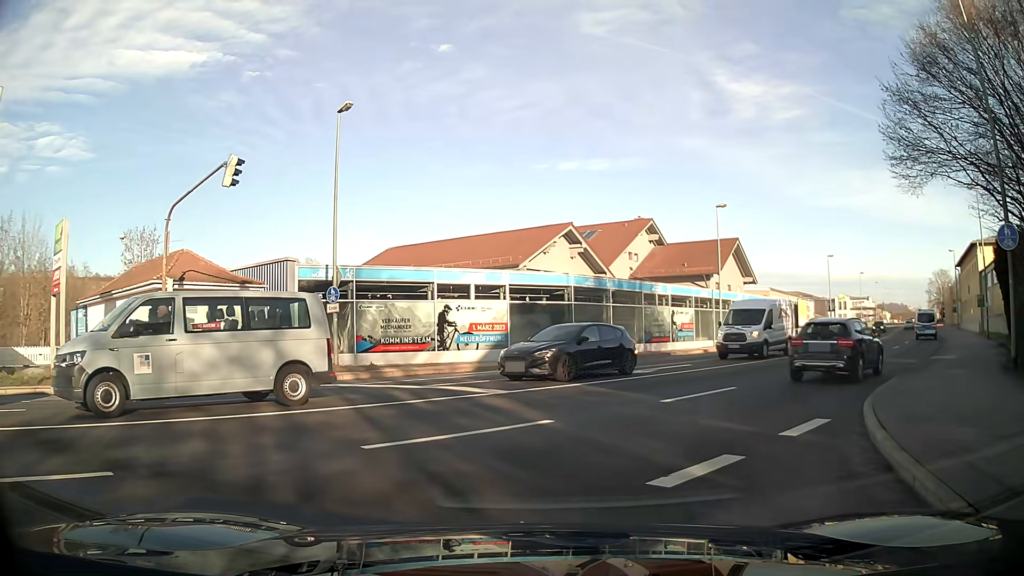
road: tertiary_link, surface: asphalt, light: Day
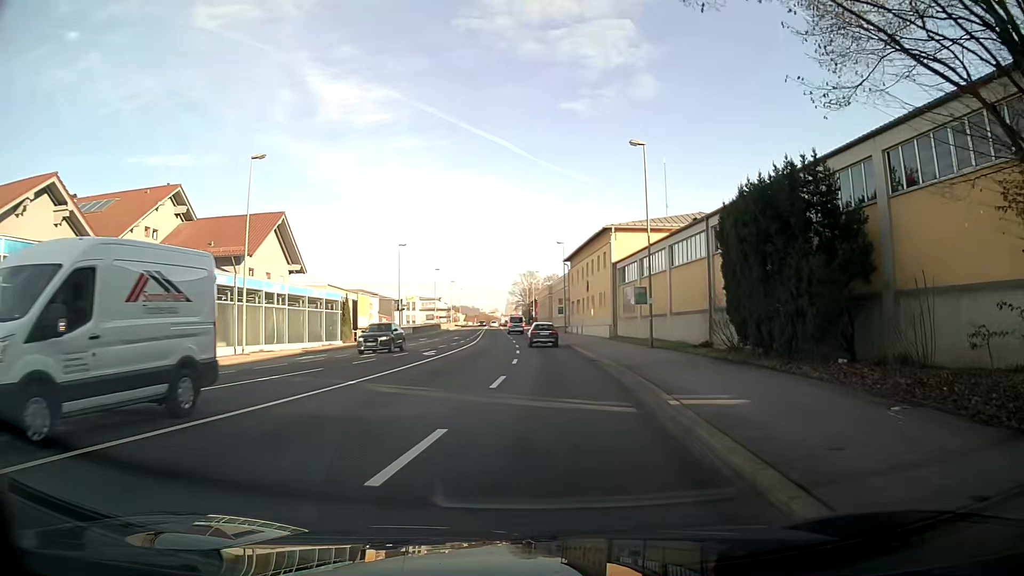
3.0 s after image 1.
(+5.4, +14.2) m; +36°
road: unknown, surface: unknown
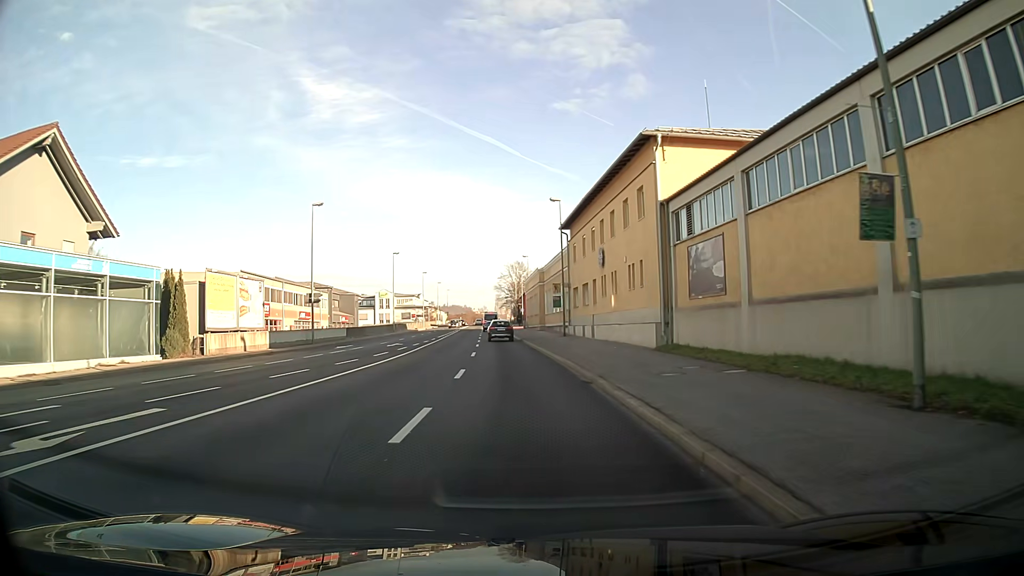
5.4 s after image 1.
(+0.5, +25.7) m; 0°
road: primary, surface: asphalt
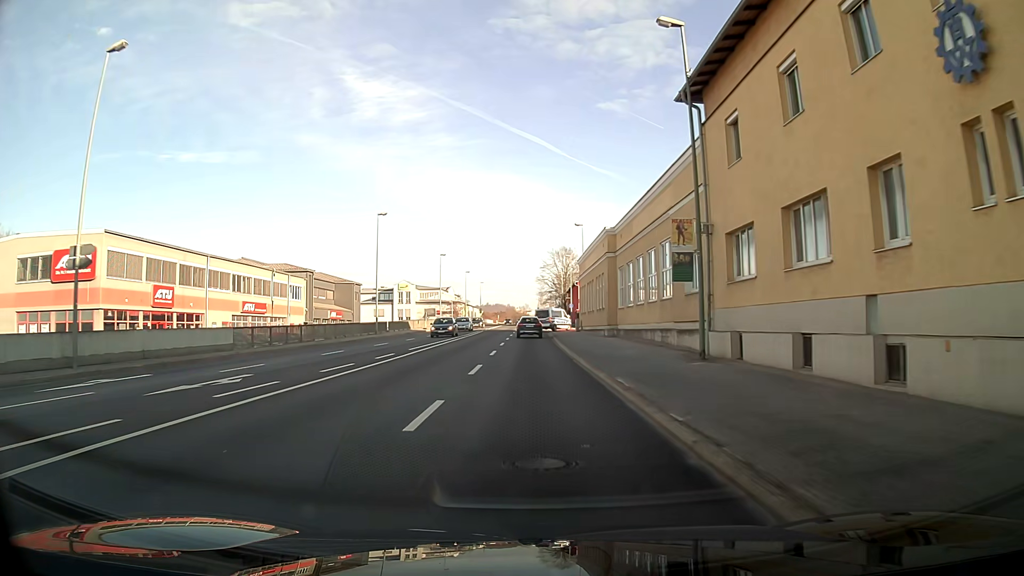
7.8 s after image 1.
(-1.0, +30.5) m; -3°
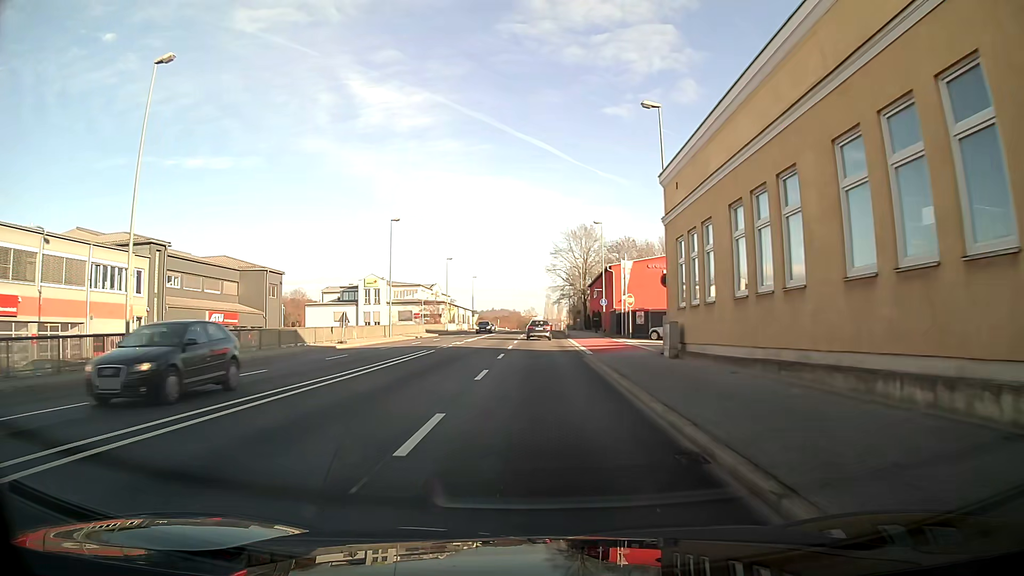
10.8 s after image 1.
(-0.3, +37.4) m; -1°
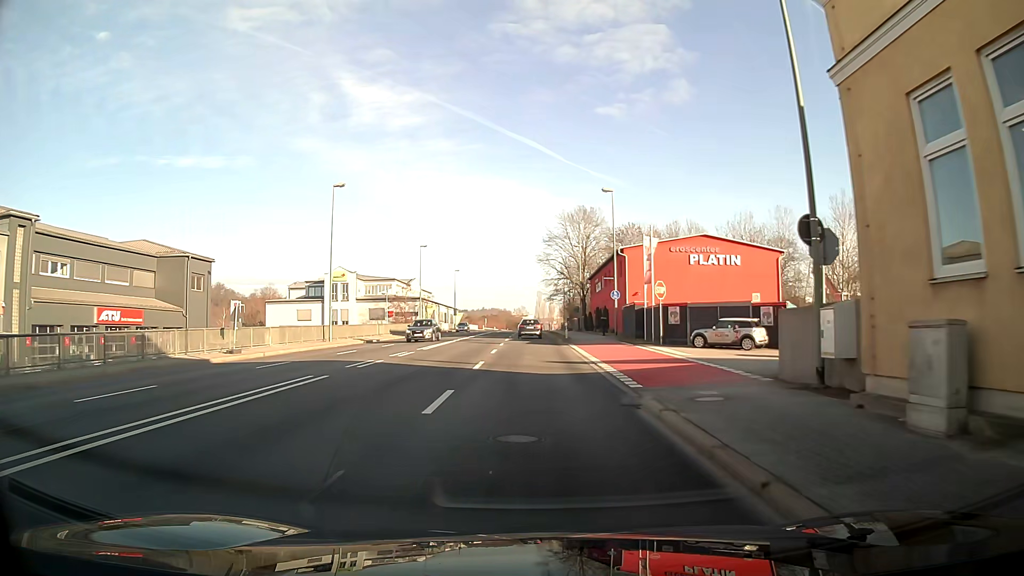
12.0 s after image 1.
(+0.1, +15.1) m; +1°
